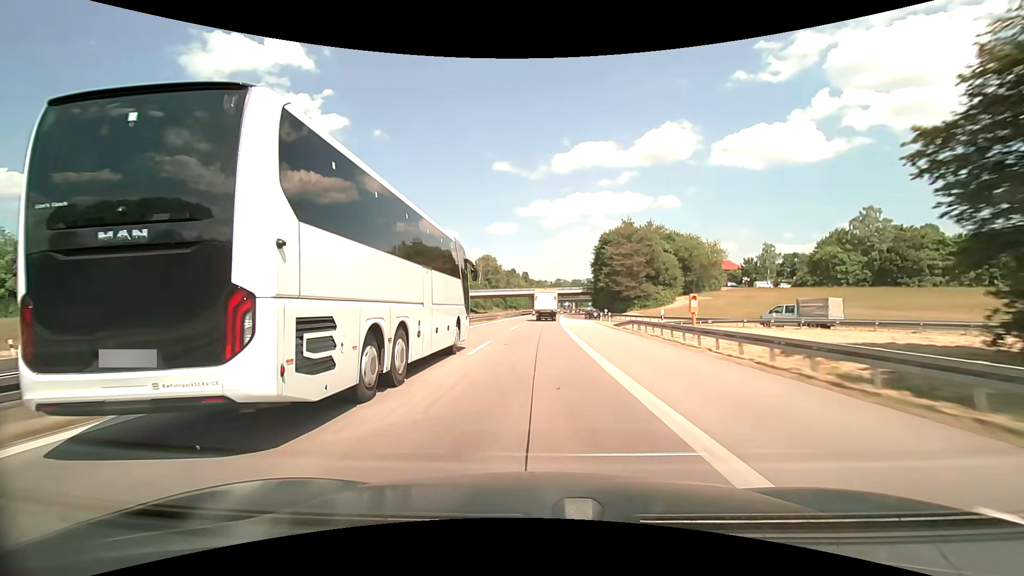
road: motorway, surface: asphalt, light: Day
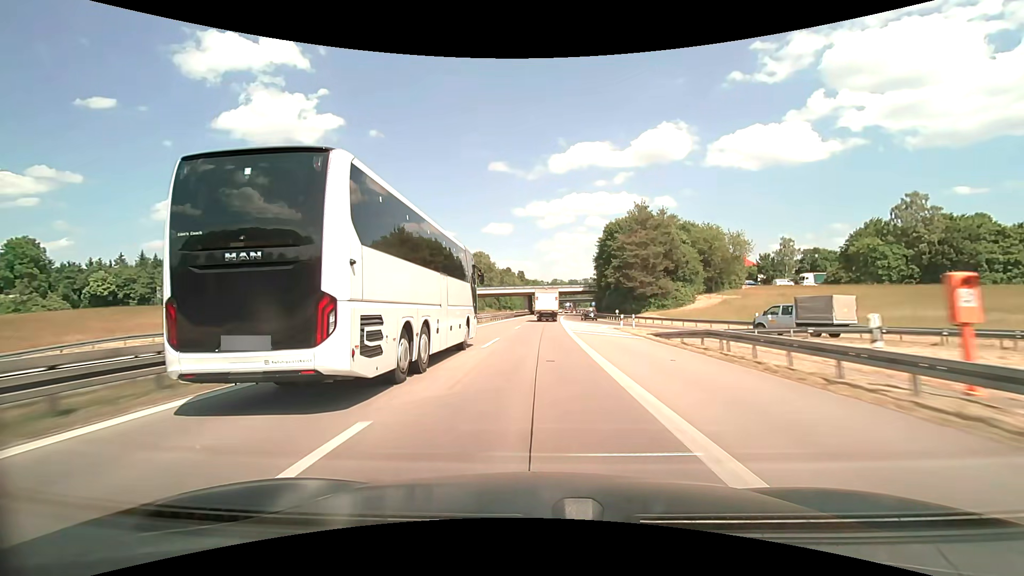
(0.0, +14.8) m; 0°
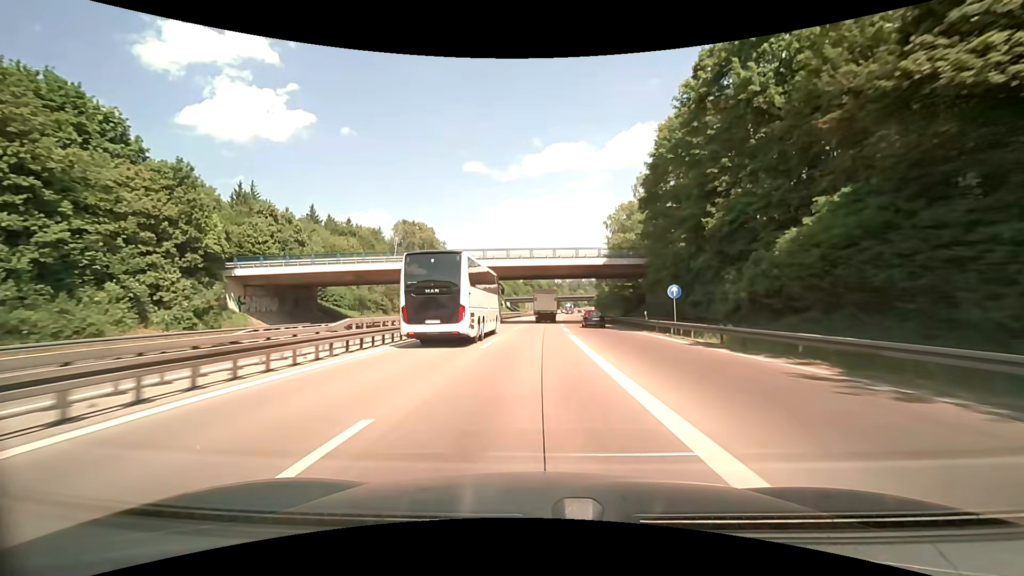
(+1.5, +71.8) m; +3°
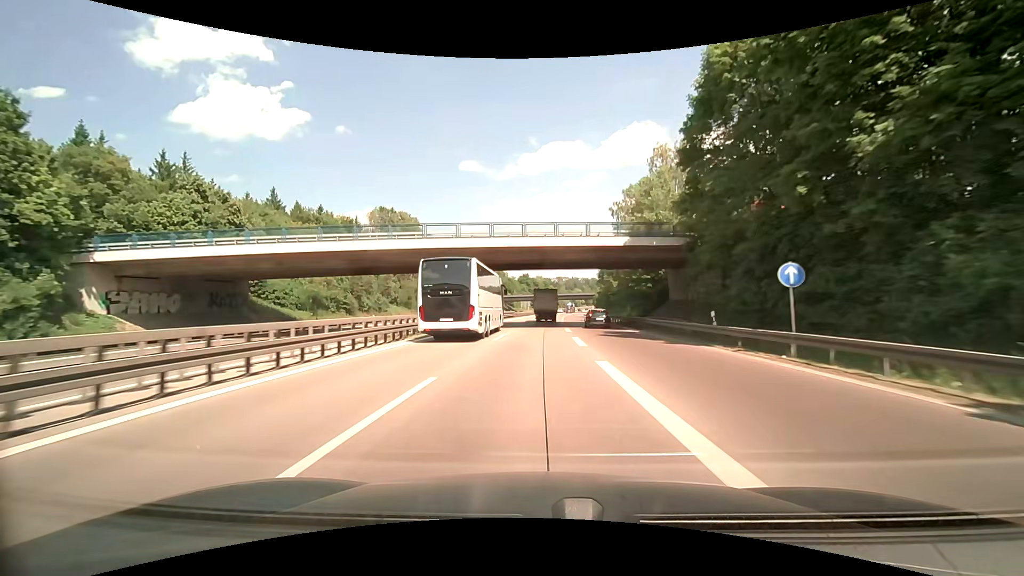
(0.0, +14.1) m; 0°
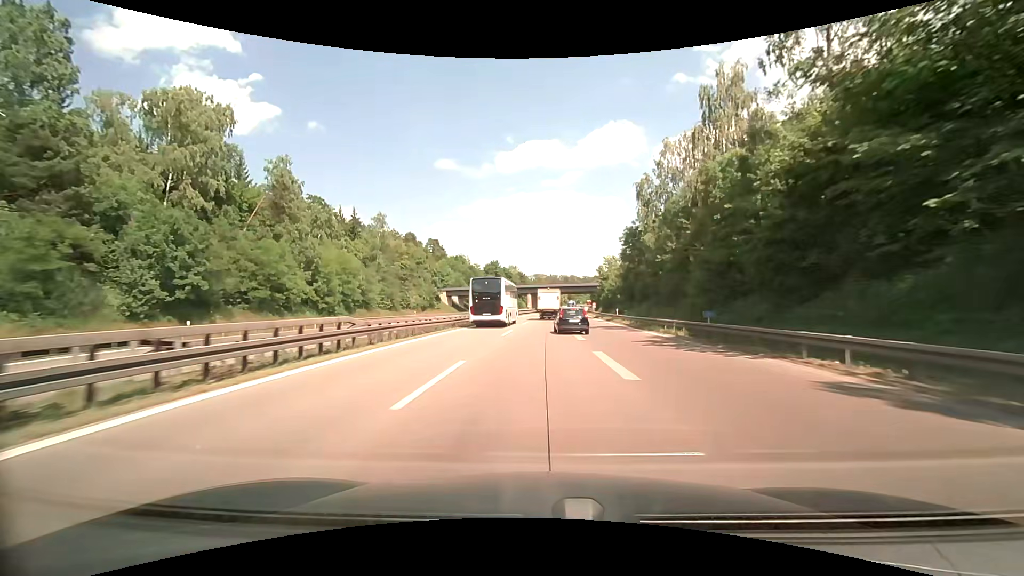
(+2.2, +69.2) m; +3°
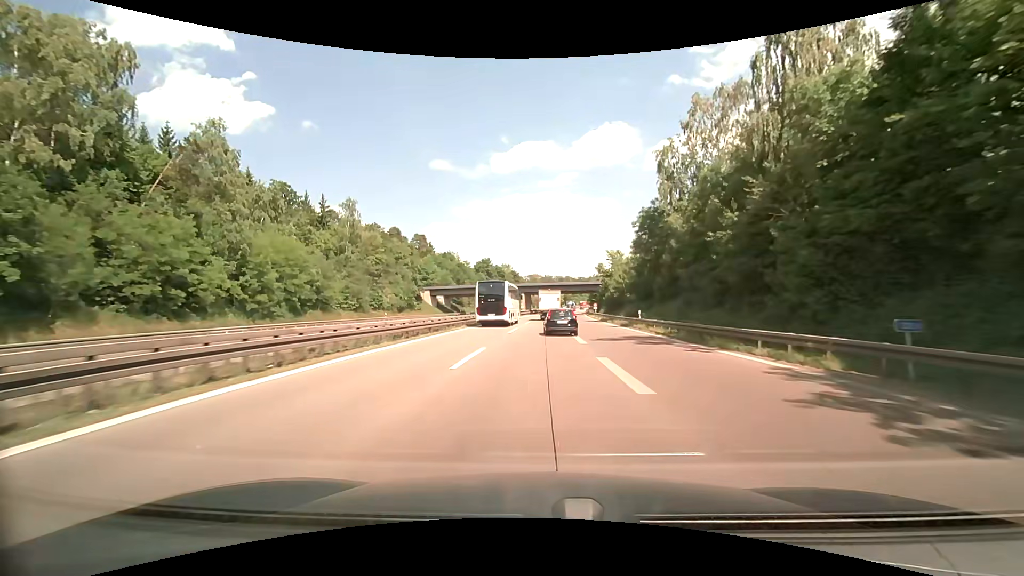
(+0.1, +13.4) m; +1°
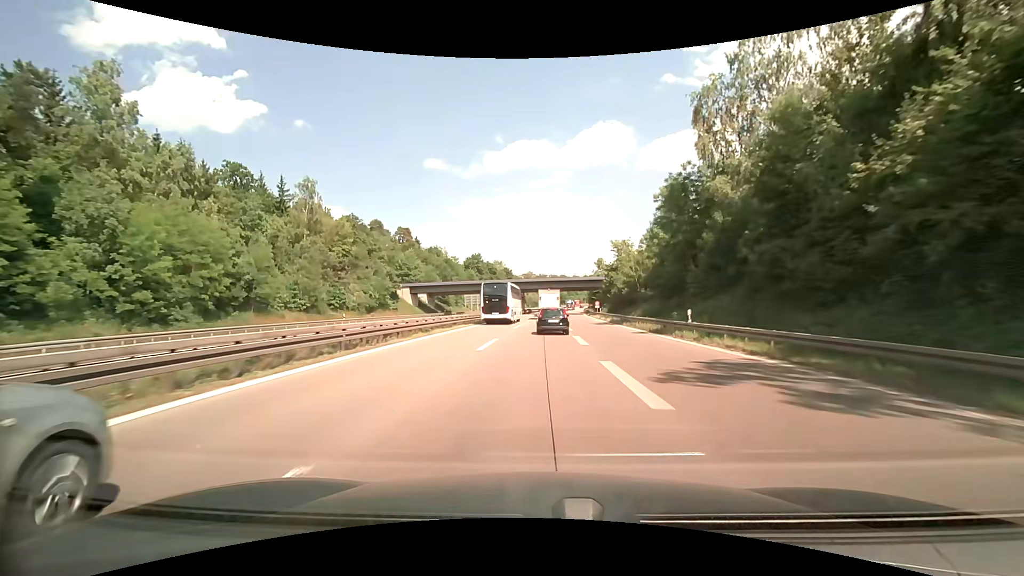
(+0.1, +13.2) m; +1°
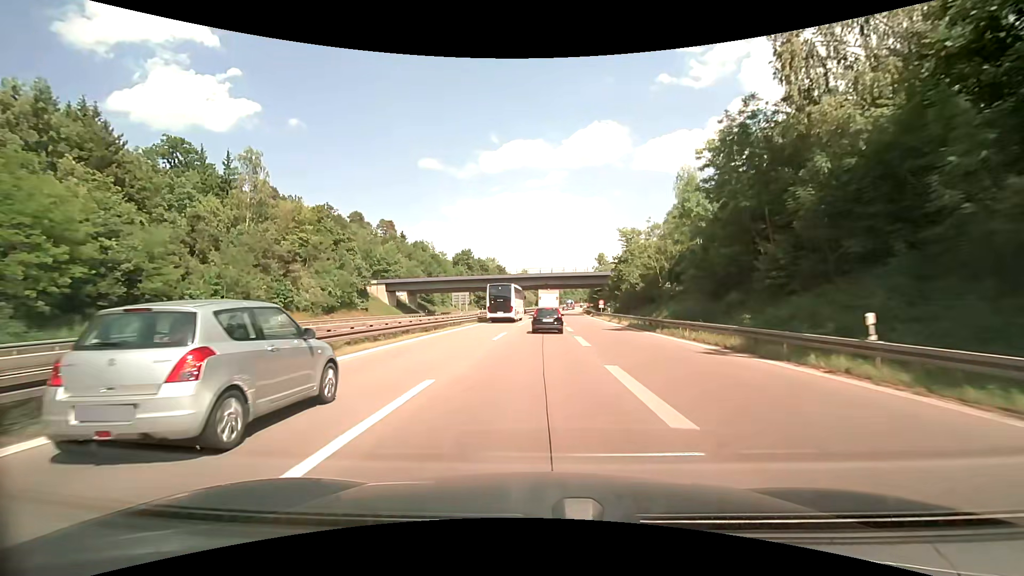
(+0.1, +13.0) m; +1°
(0, +10) (0, +20) (0, +30) (0, +40) (+1, +50) (+1, +60) (+2, +70) (+2, +80) (+3, +90) (+3, +100) m
